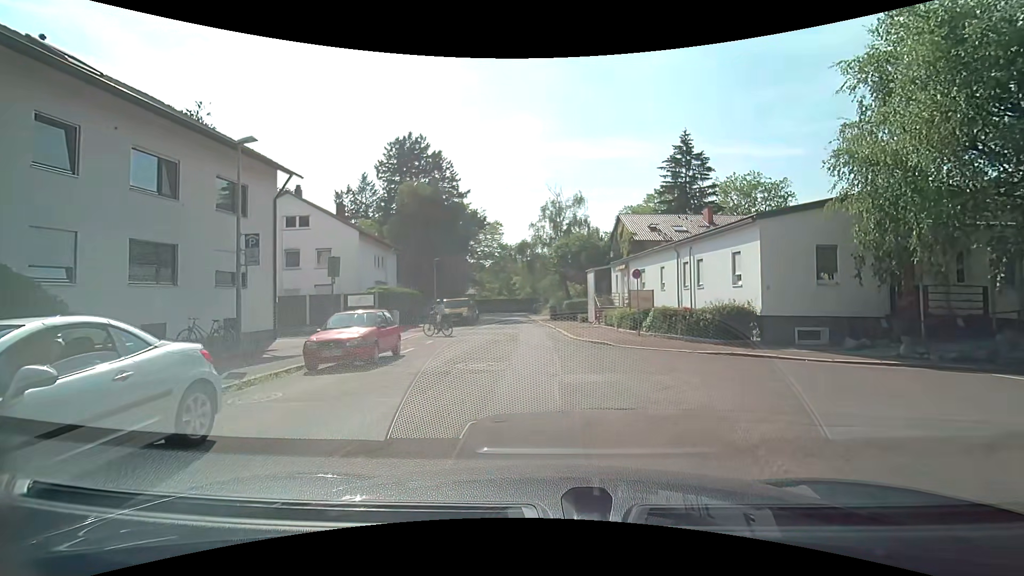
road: unclassified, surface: asphalt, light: Day
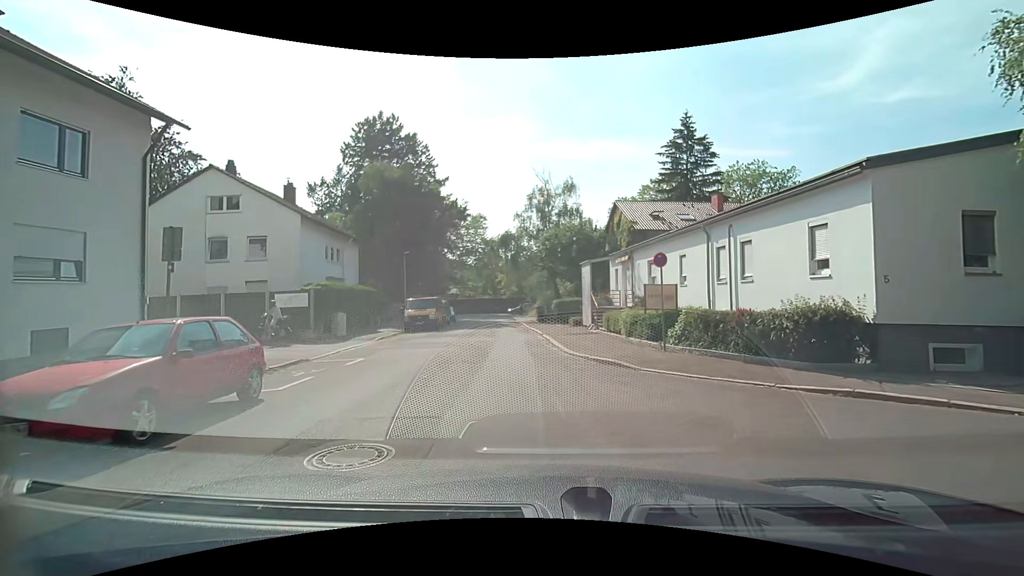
(0.0, +6.5) m; +1°
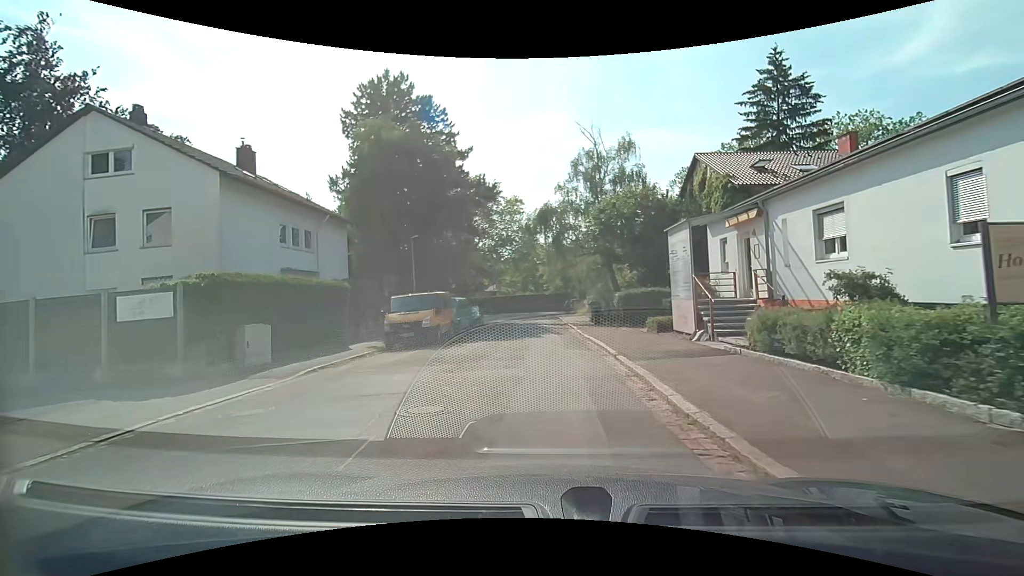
(-0.6, +11.2) m; -6°
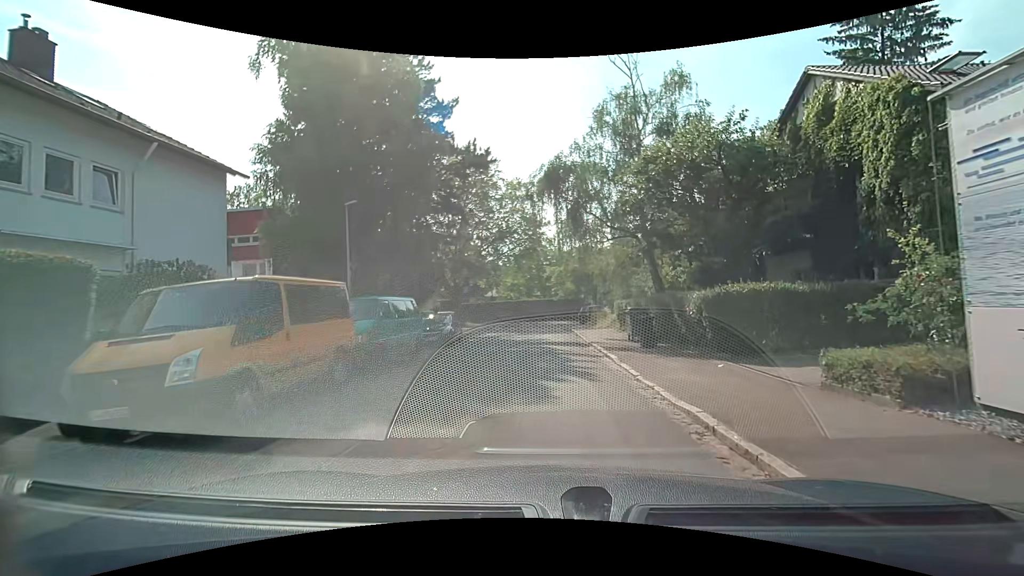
(-0.2, +12.4) m; -1°
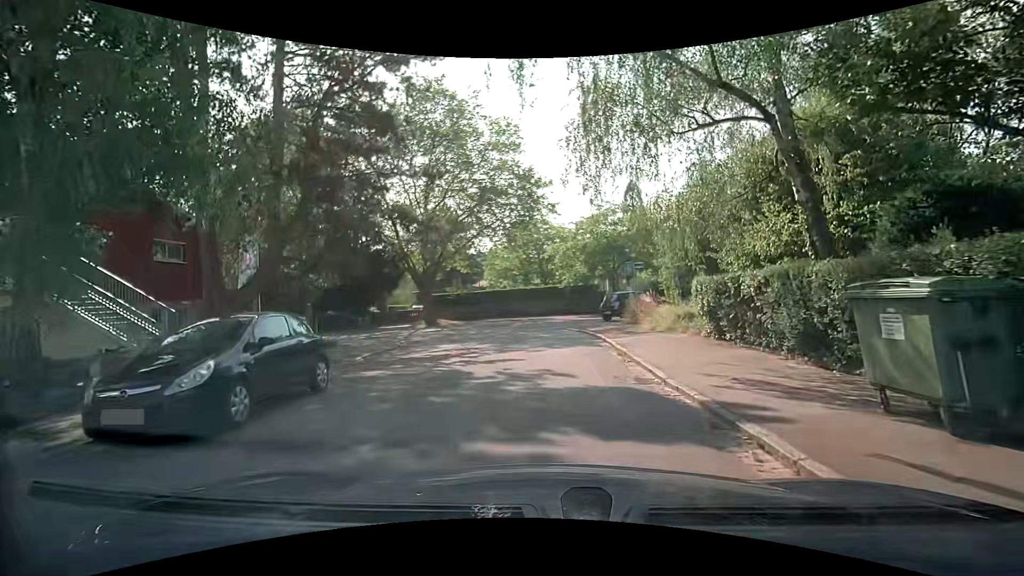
(-0.2, +15.1) m; 0°
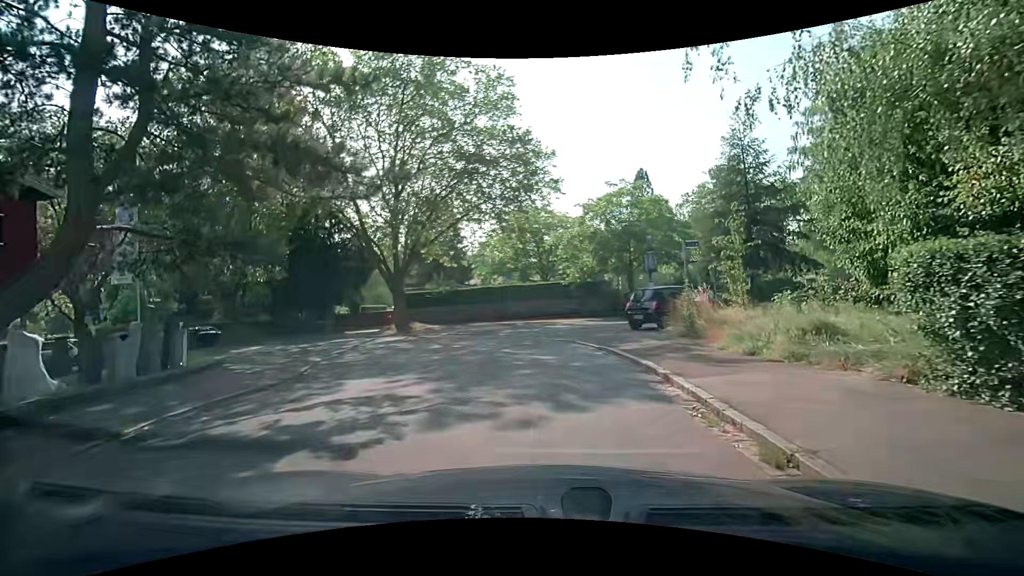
(0.0, +8.1) m; 0°
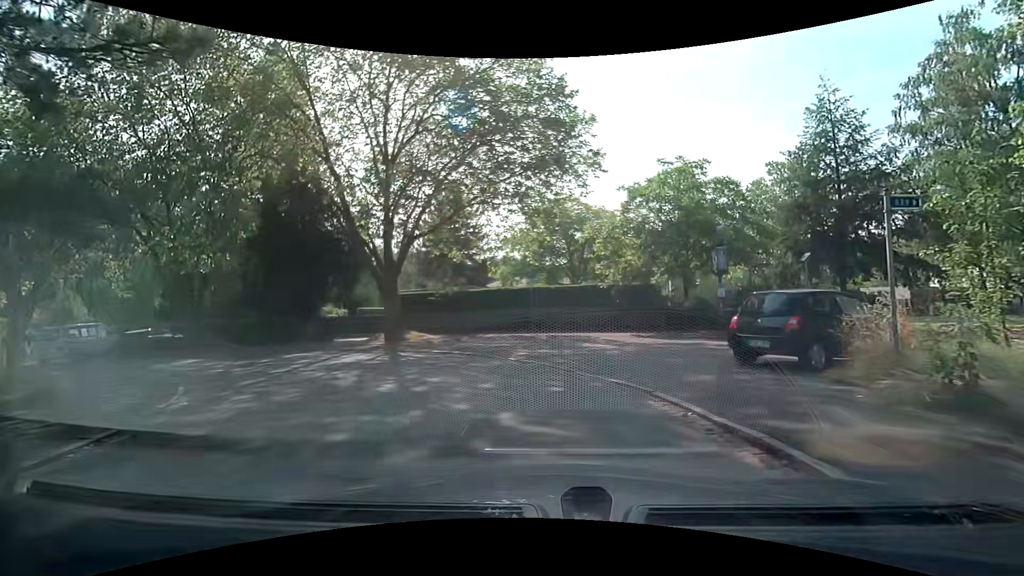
(-0.2, +7.4) m; -4°
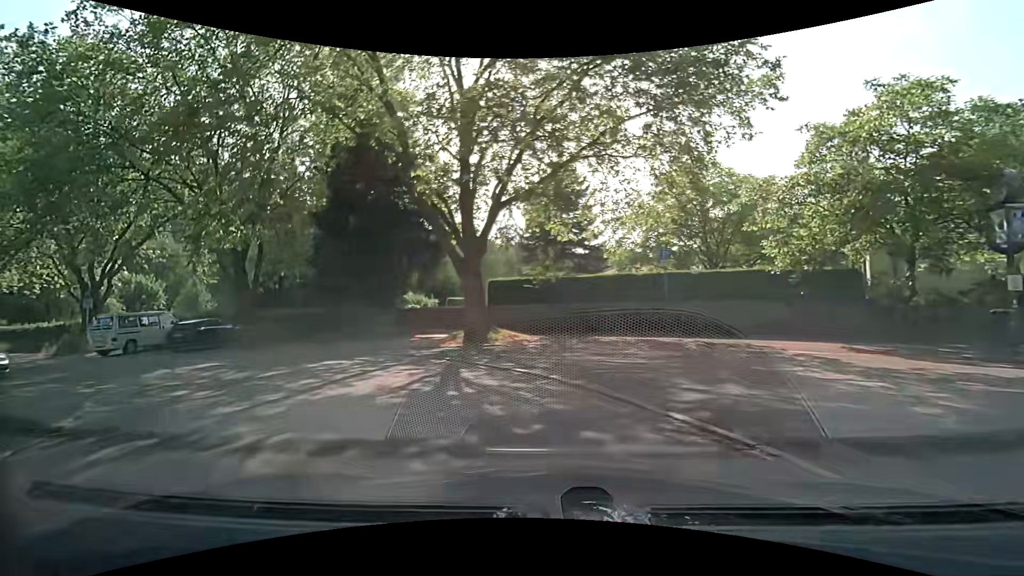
(-0.4, +7.3) m; -11°
